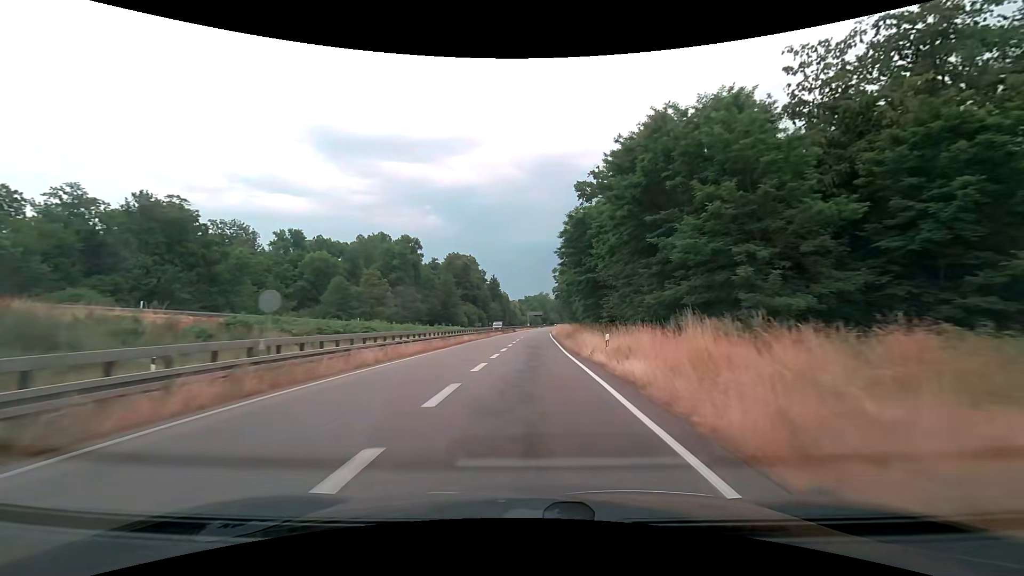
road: trunk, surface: asphalt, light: Day
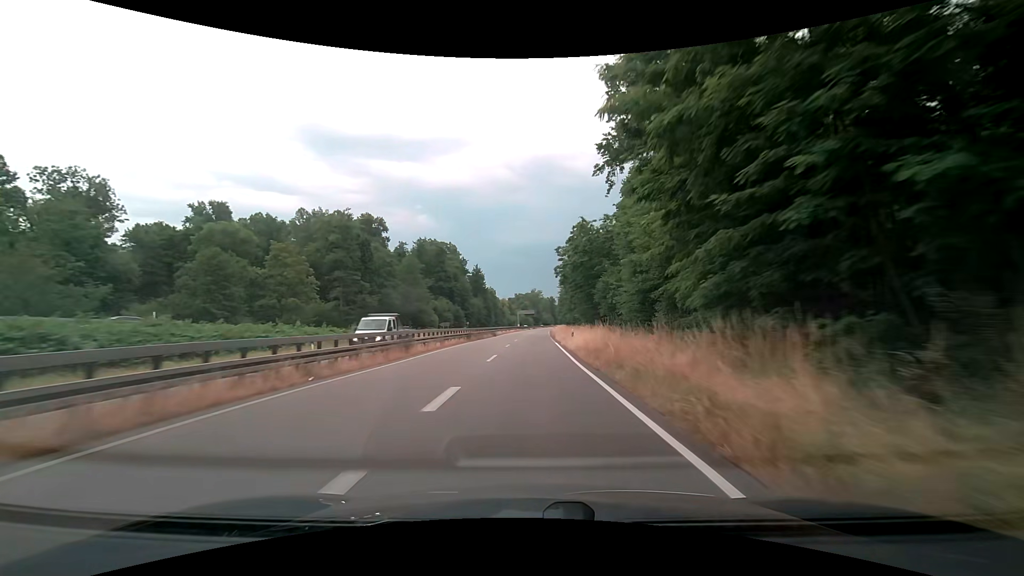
(+0.2, +36.9) m; +1°
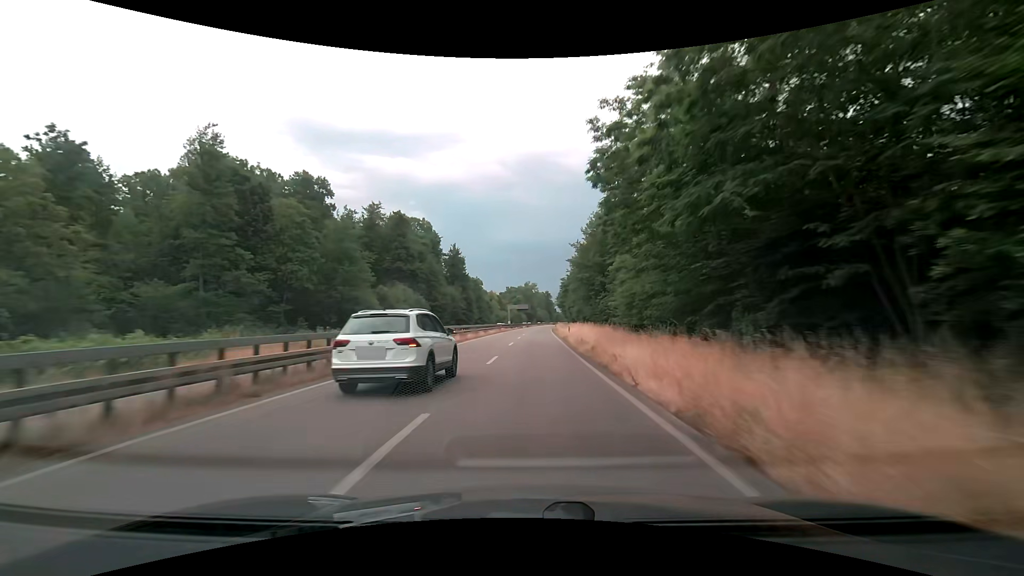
(+0.4, +40.3) m; +1°
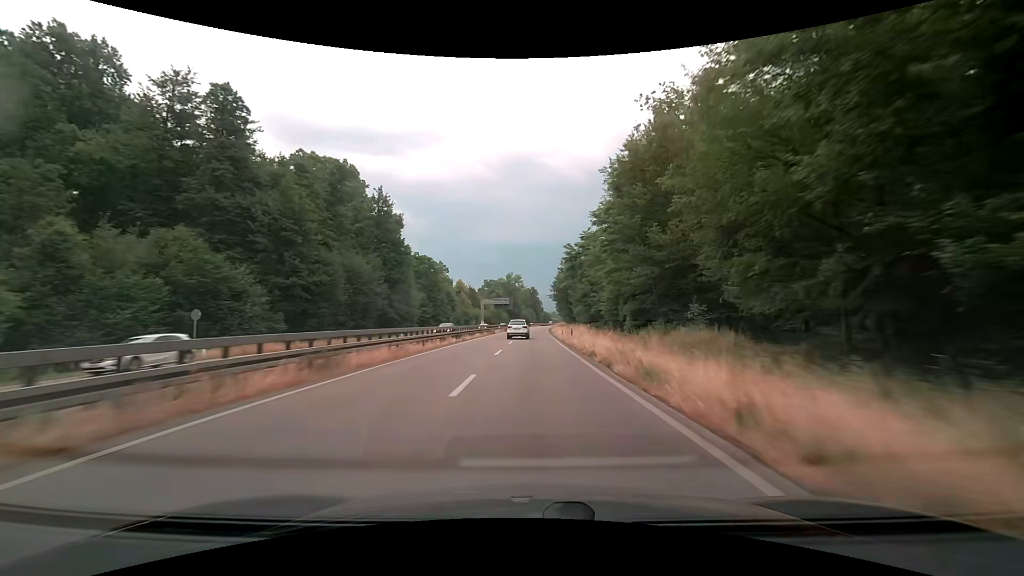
(+1.0, +57.7) m; +2°
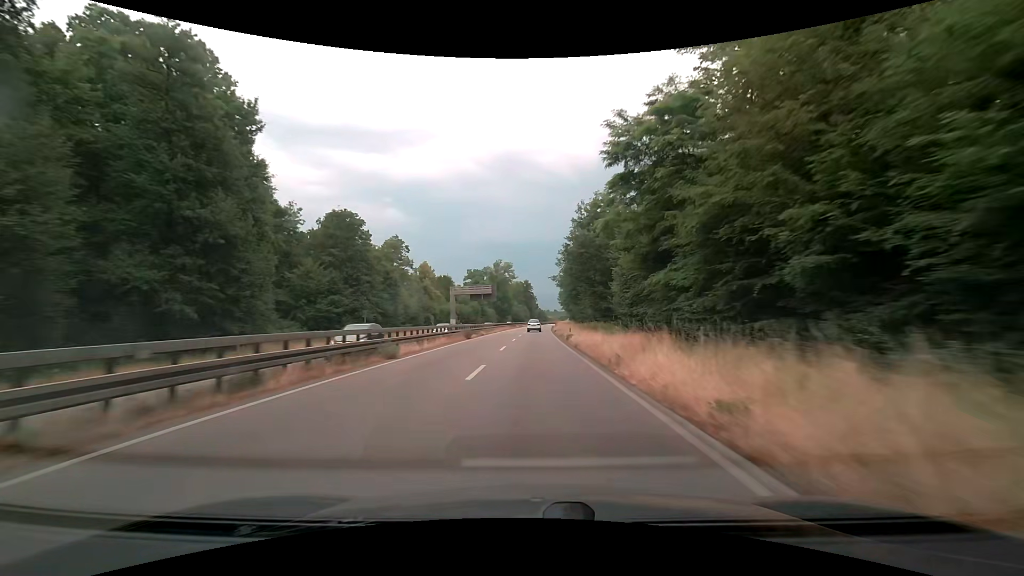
(+0.4, +45.6) m; +1°
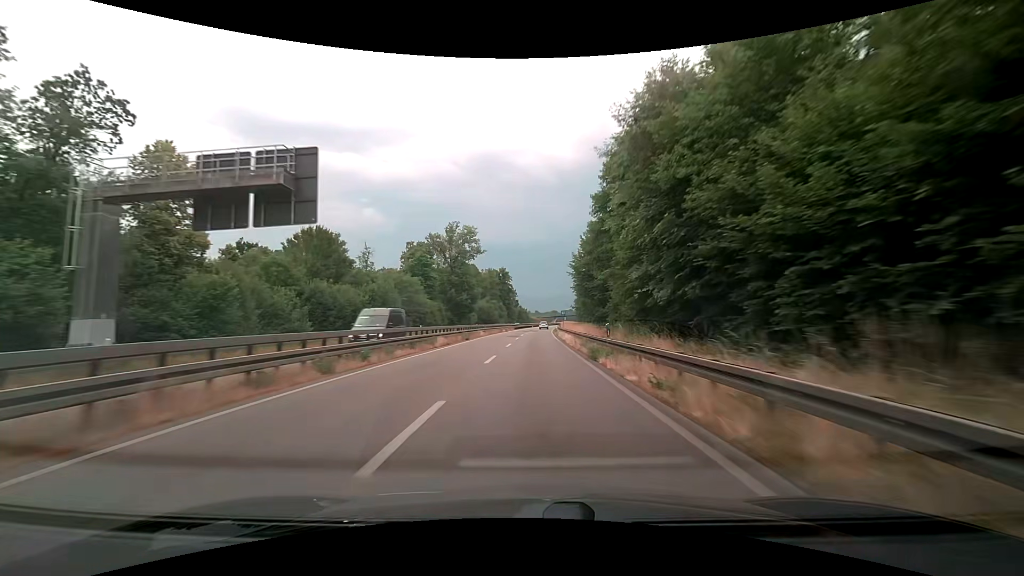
(+1.4, +79.2) m; +2°
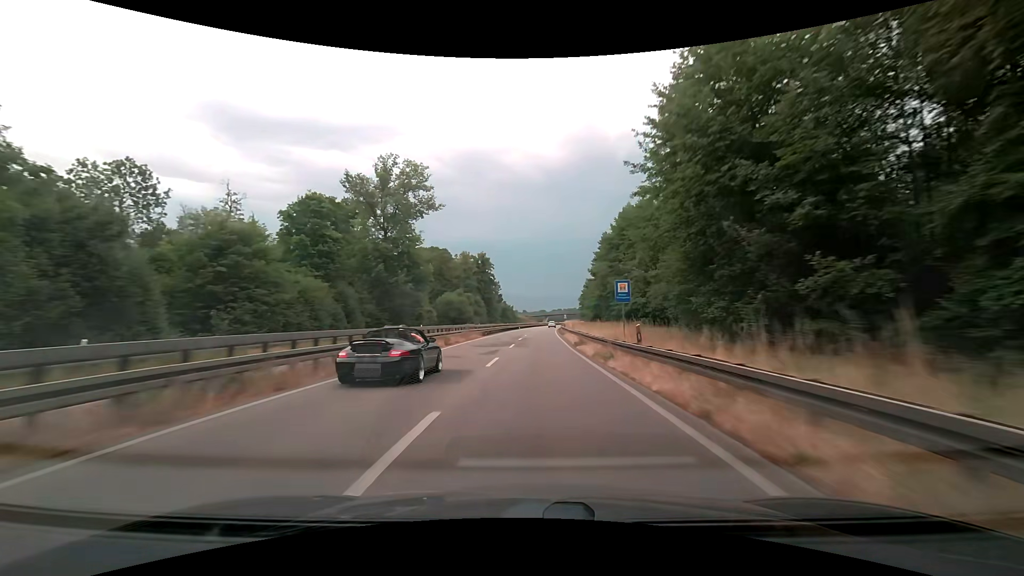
(+0.7, +49.1) m; +1°
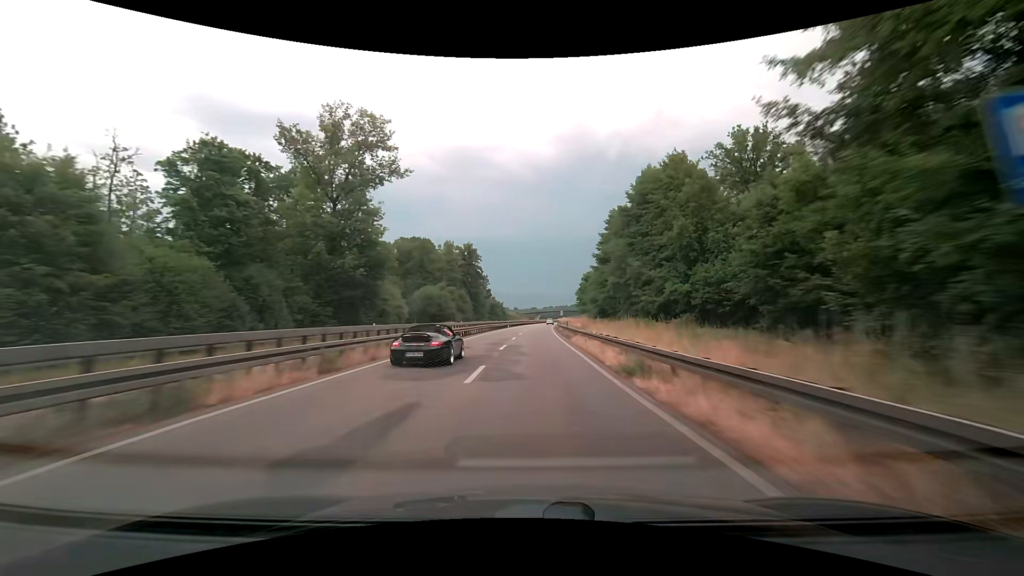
(+0.2, +16.7) m; +1°
(0, +10) (0, +20) (0, +30) (+1, +40) (+1, +50) (+1, +60) (+2, +70) (+2, +80) (+2, +90) (+3, +100) m
